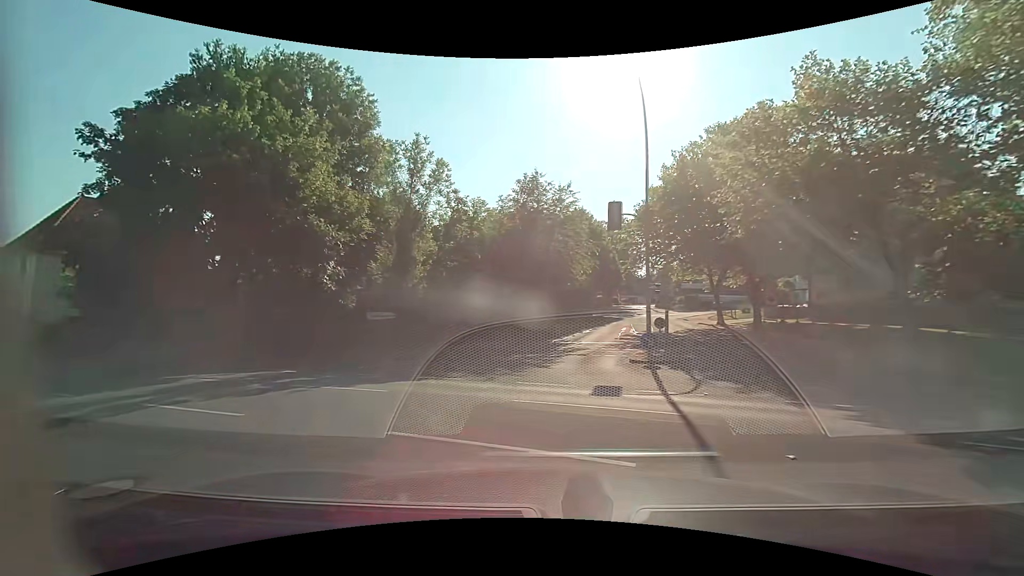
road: residential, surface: asphalt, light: Day
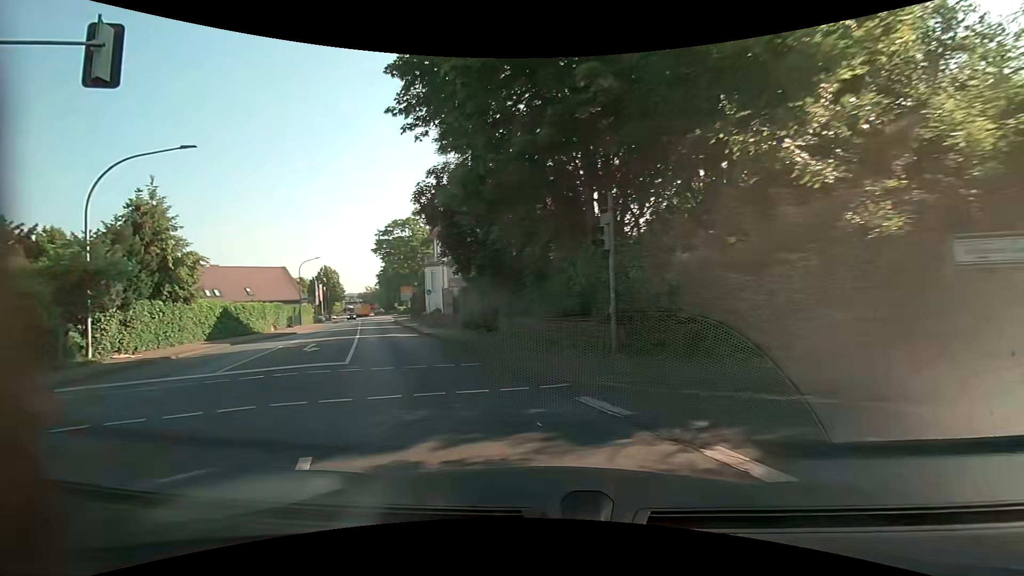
(-5.4, +13.3) m; -45°
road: primary
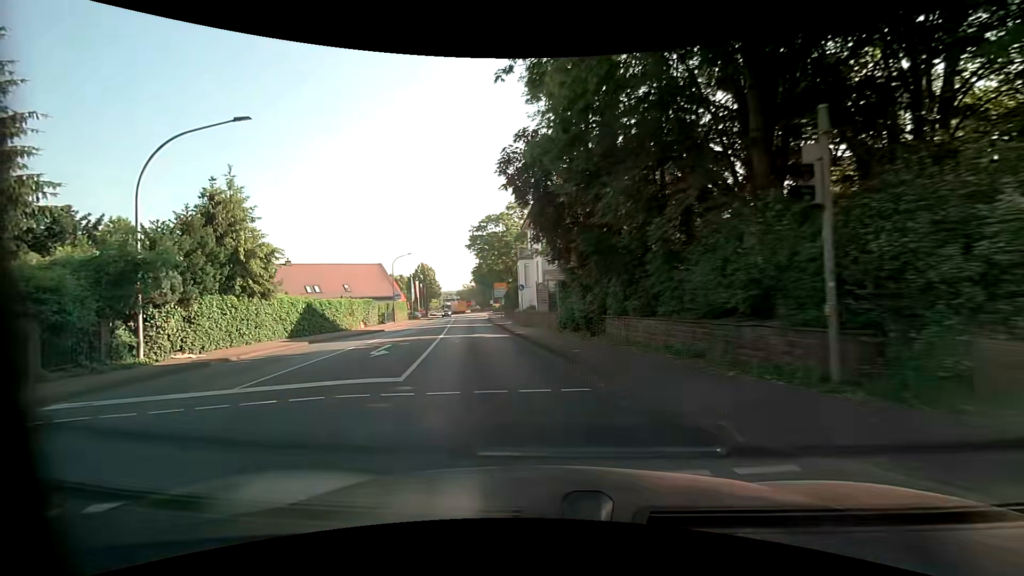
(-0.5, +4.3) m; -12°
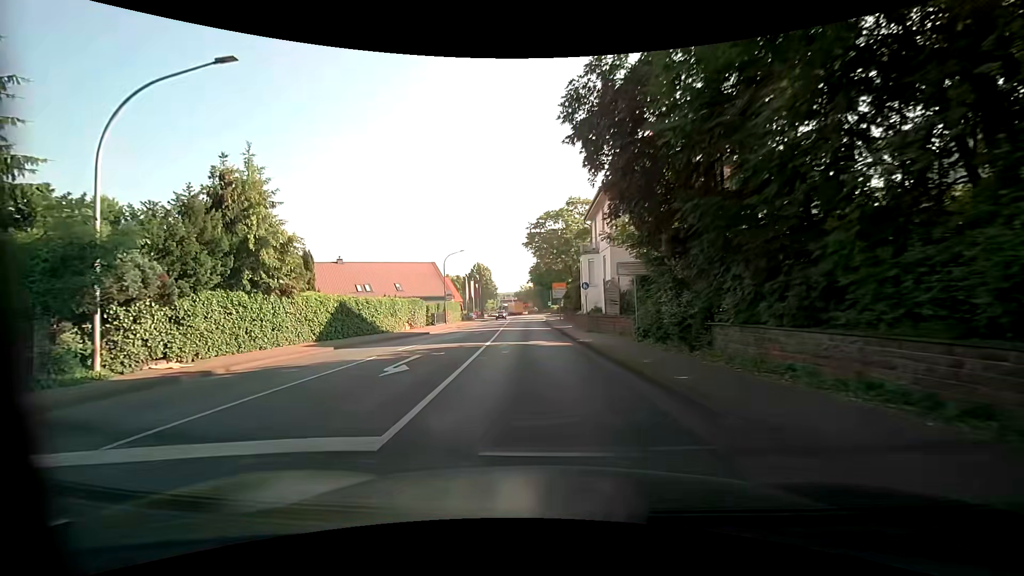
(-0.4, +4.8) m; -8°
